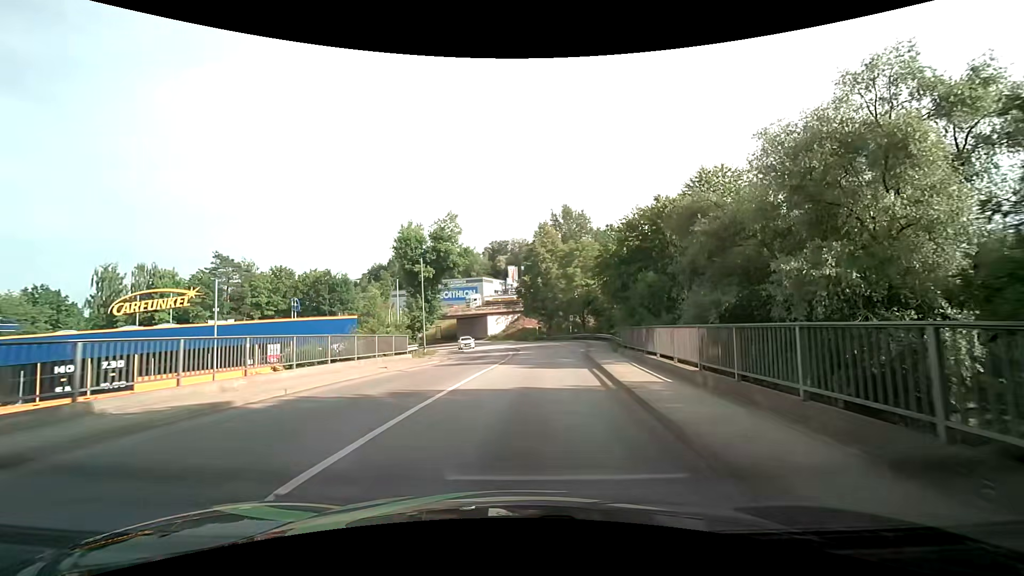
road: tertiary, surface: asphalt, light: Day
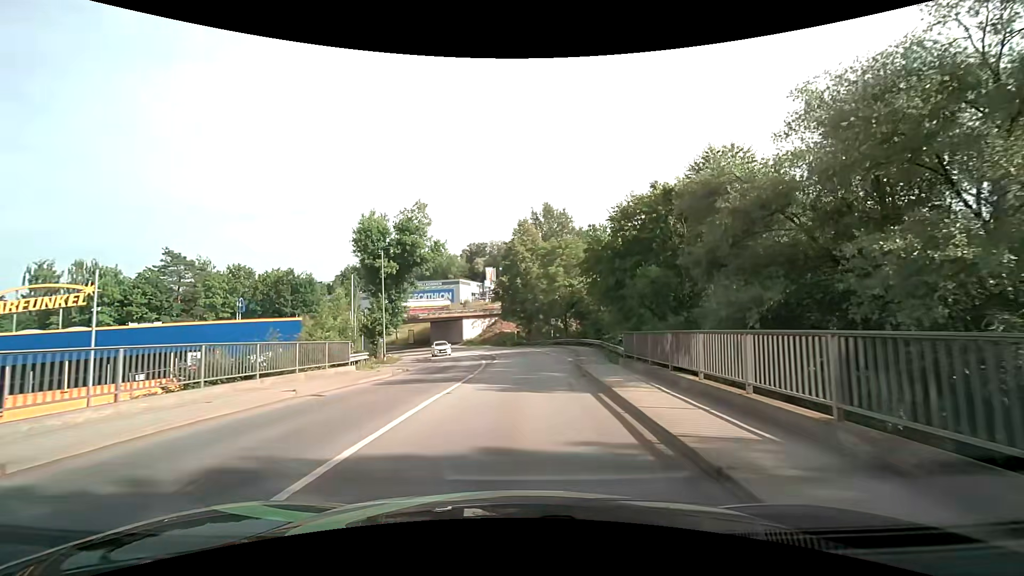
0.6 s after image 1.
(+0.2, +5.6) m; +3°
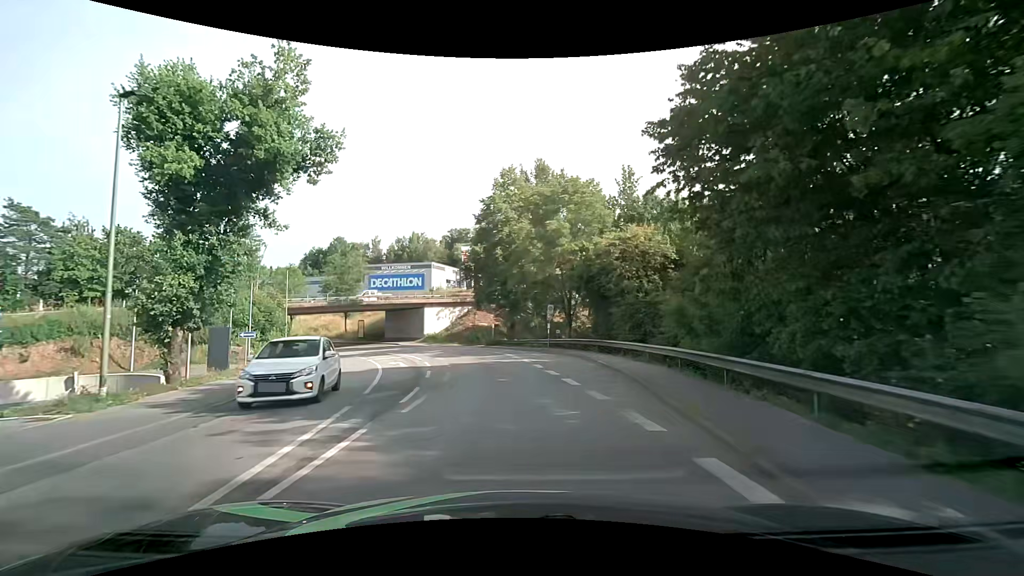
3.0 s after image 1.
(+0.8, +22.6) m; +2°
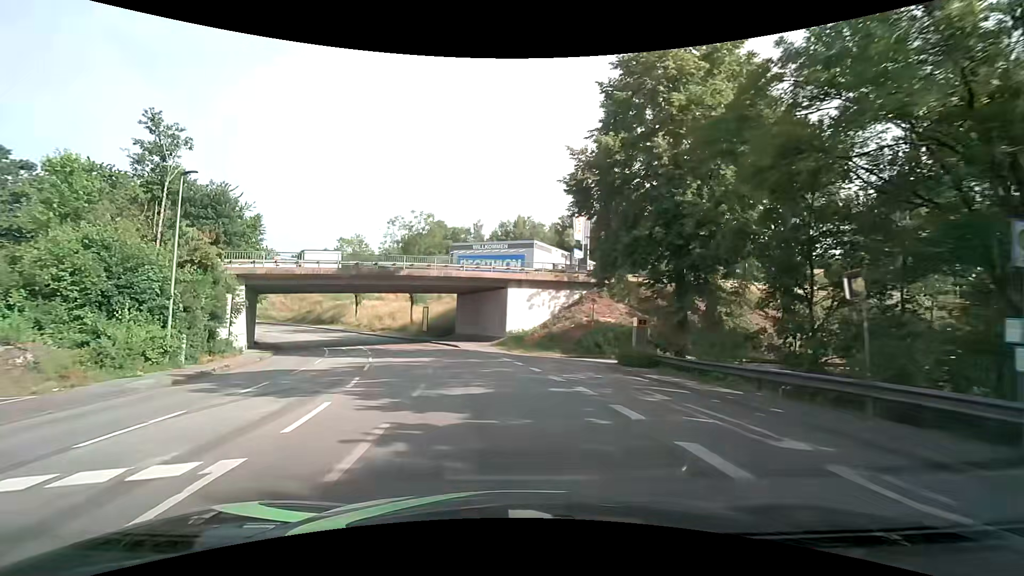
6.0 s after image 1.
(-2.2, +28.5) m; -12°
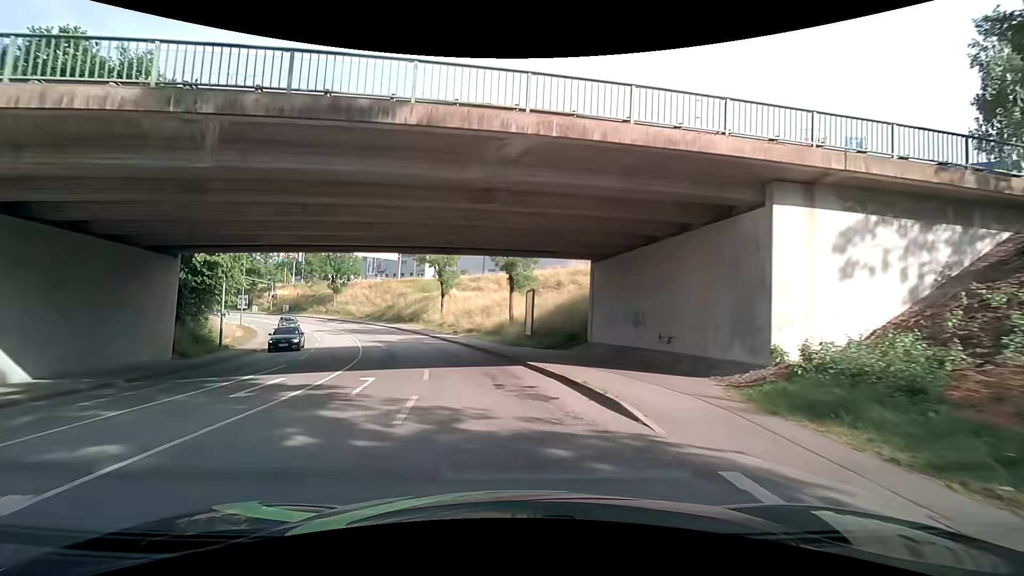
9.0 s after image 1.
(-3.4, +27.6) m; -14°
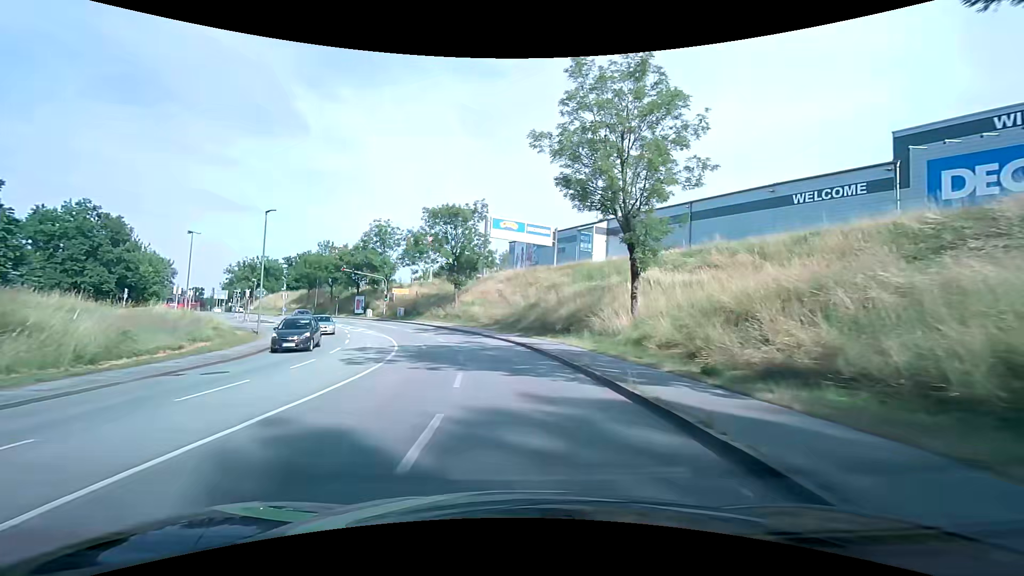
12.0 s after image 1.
(-3.0, +33.1) m; -18°
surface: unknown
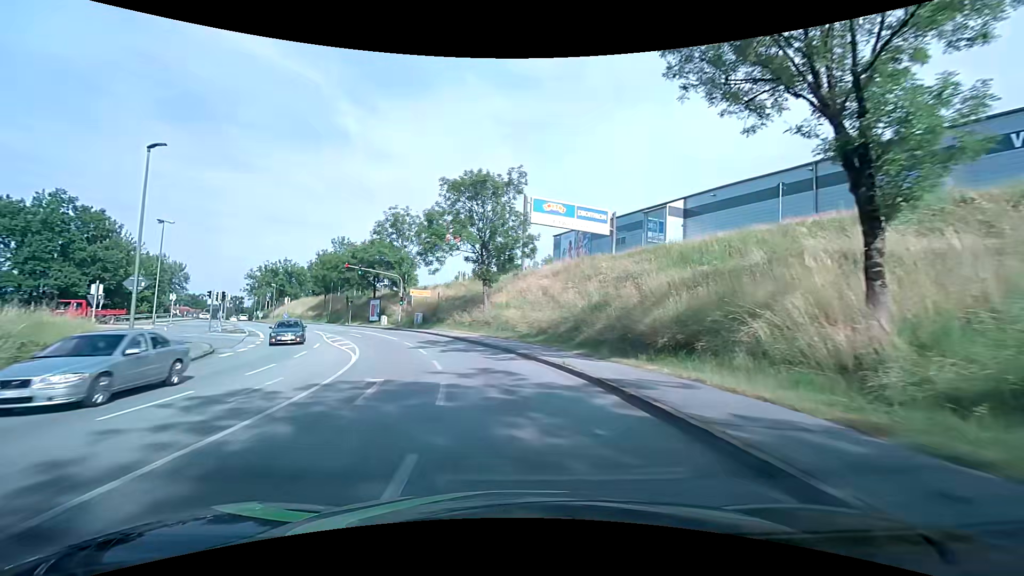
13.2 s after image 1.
(-0.8, +14.4) m; -6°
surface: asphalt
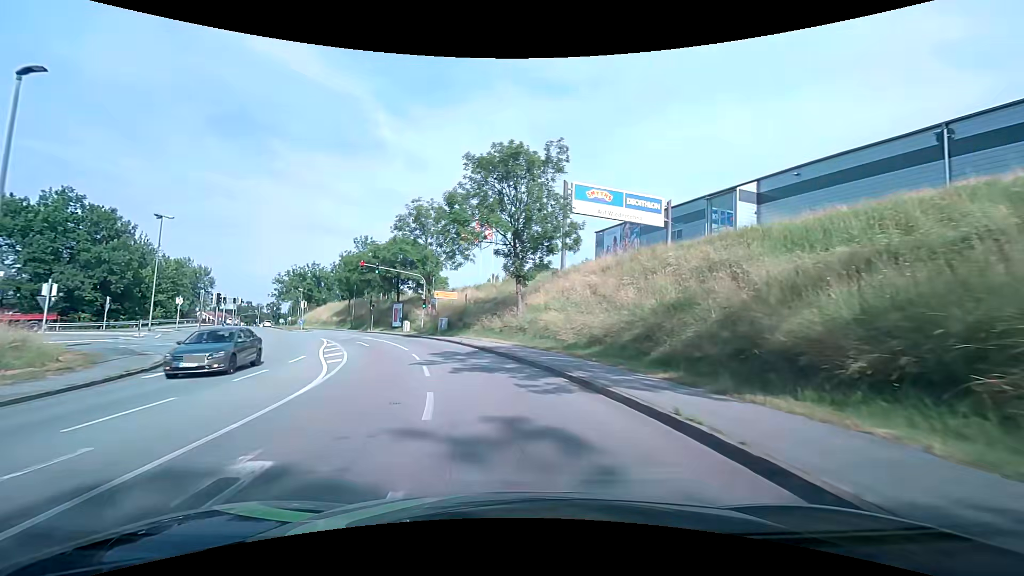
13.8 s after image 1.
(-0.3, +7.2) m; -4°
